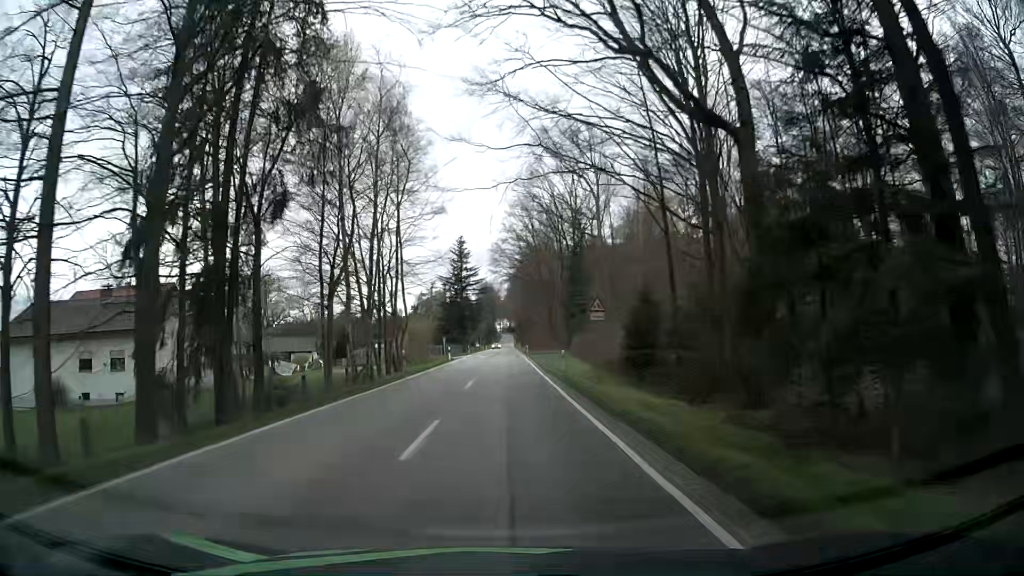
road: secondary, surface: asphalt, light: Day
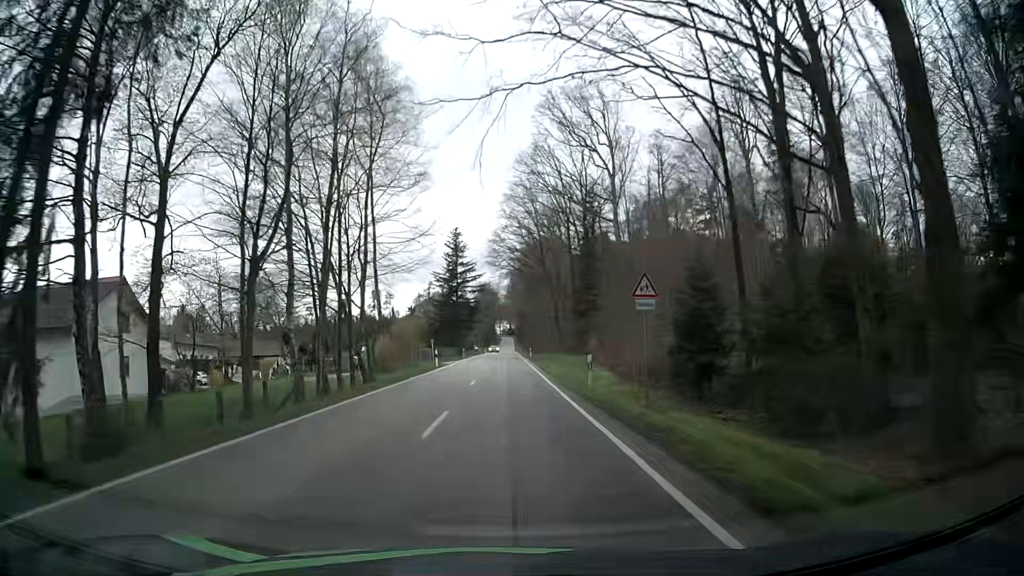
(0.0, +10.1) m; 0°
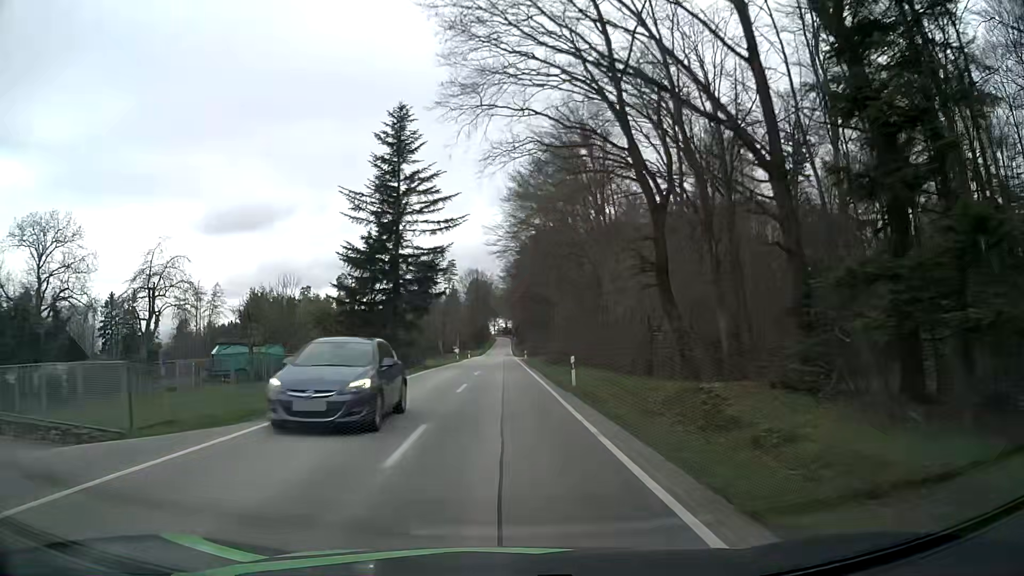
(0.0, +50.1) m; 0°
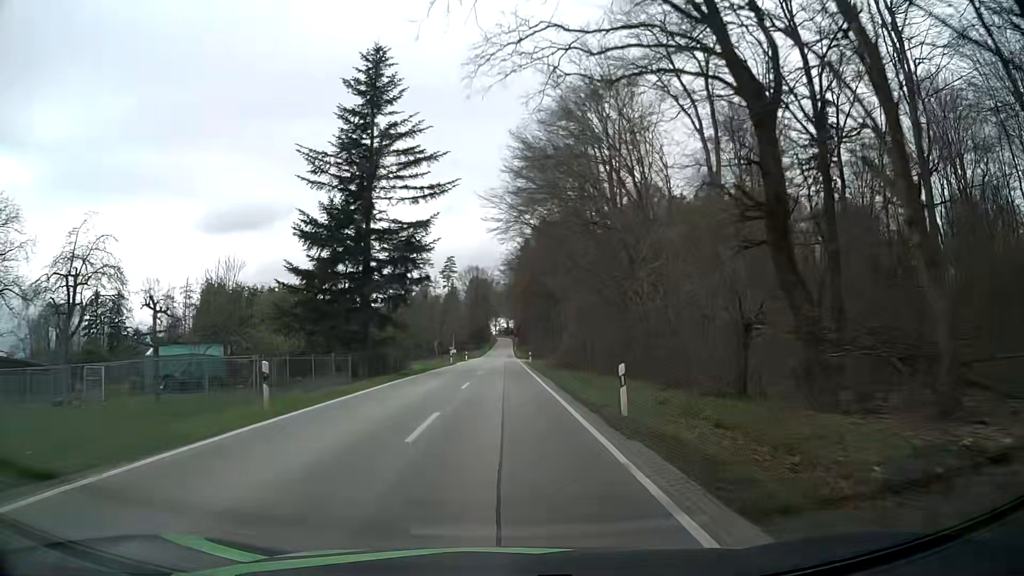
(0.0, +10.0) m; 0°
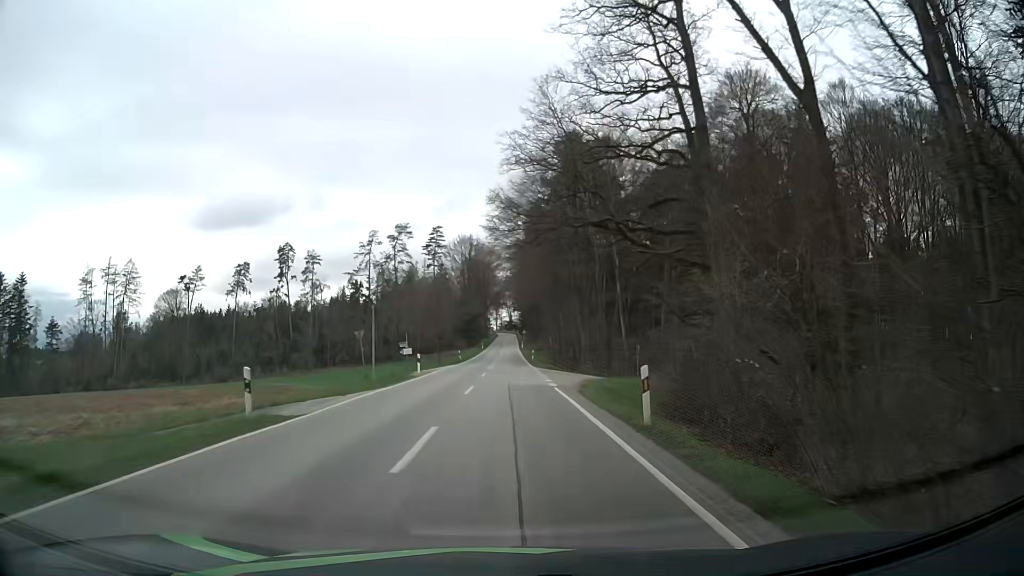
(-0.2, +50.1) m; 0°
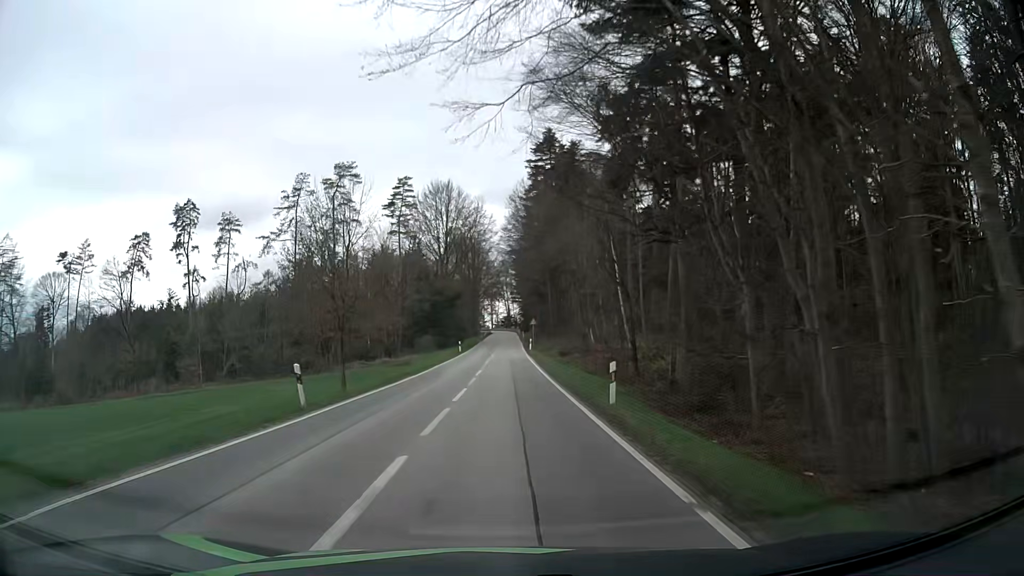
(+0.1, +51.0) m; 0°
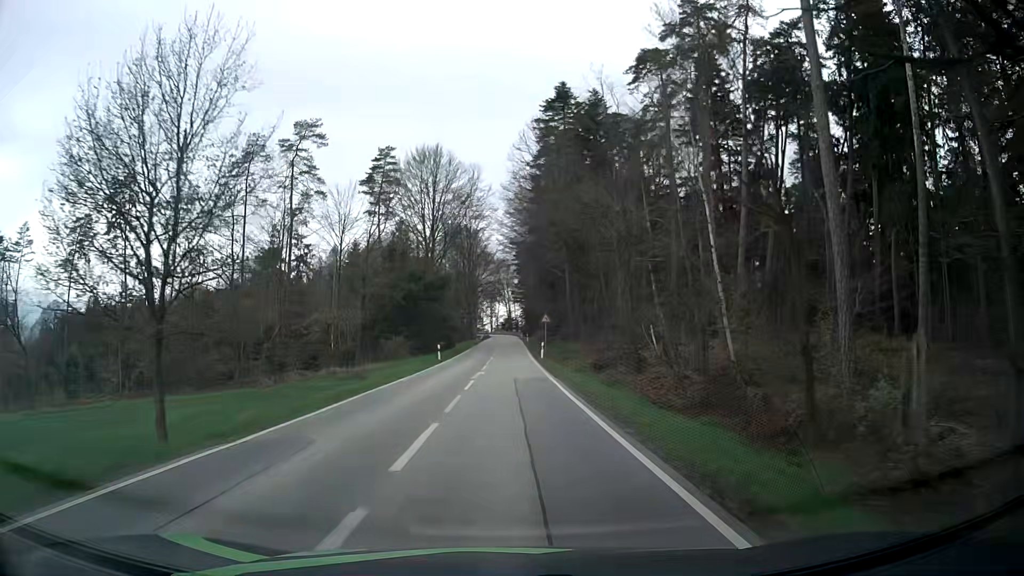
(-0.1, +20.6) m; 0°
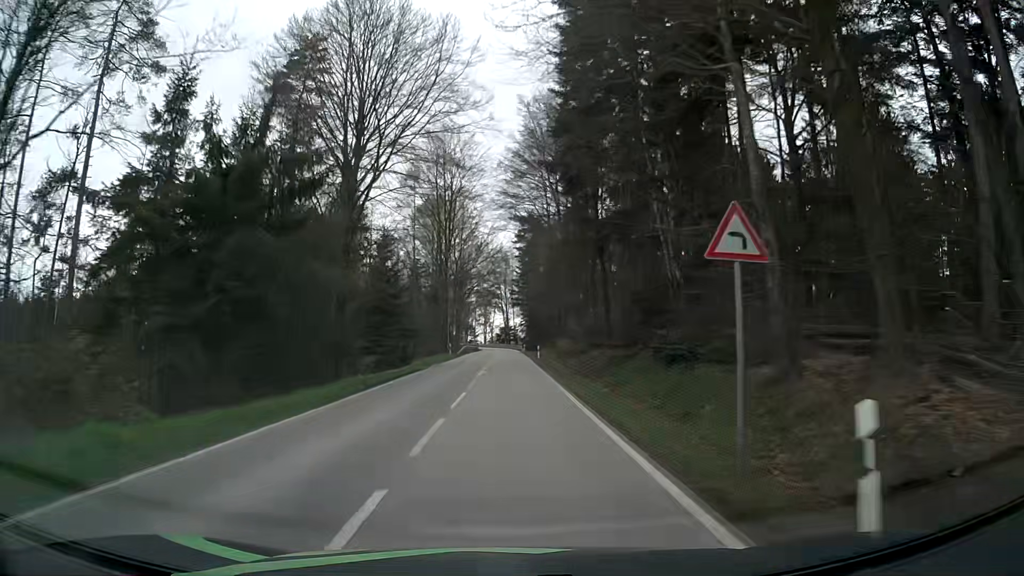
(+0.3, +41.0) m; 0°
(0, +10) (0, +20) (0, +30) (0, +40) (0, +50) (0, +60) (+1, +70) (0, +80) (0, +90) (0, +100) m
